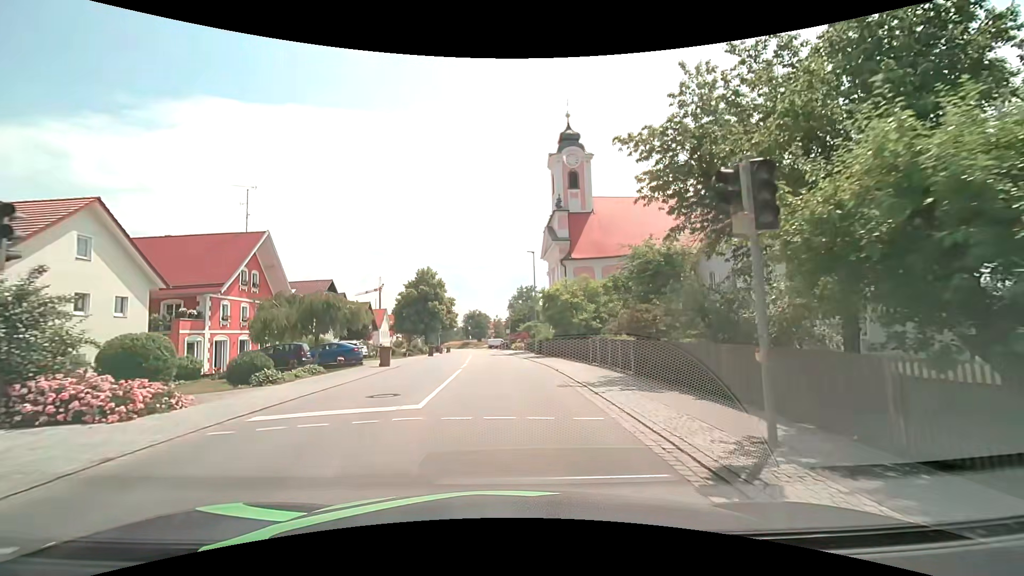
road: secondary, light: Day
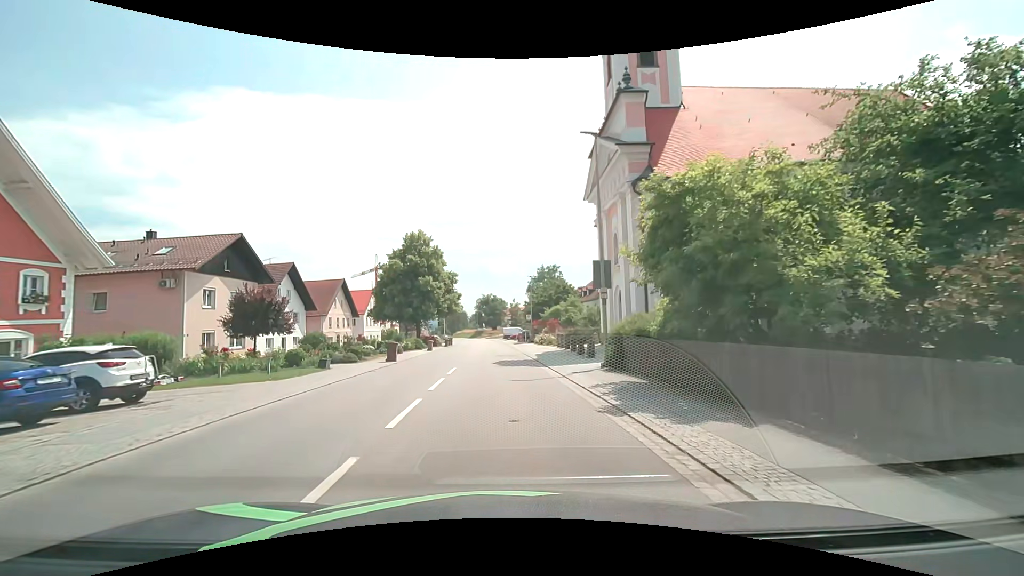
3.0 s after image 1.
(-0.5, +23.1) m; -2°
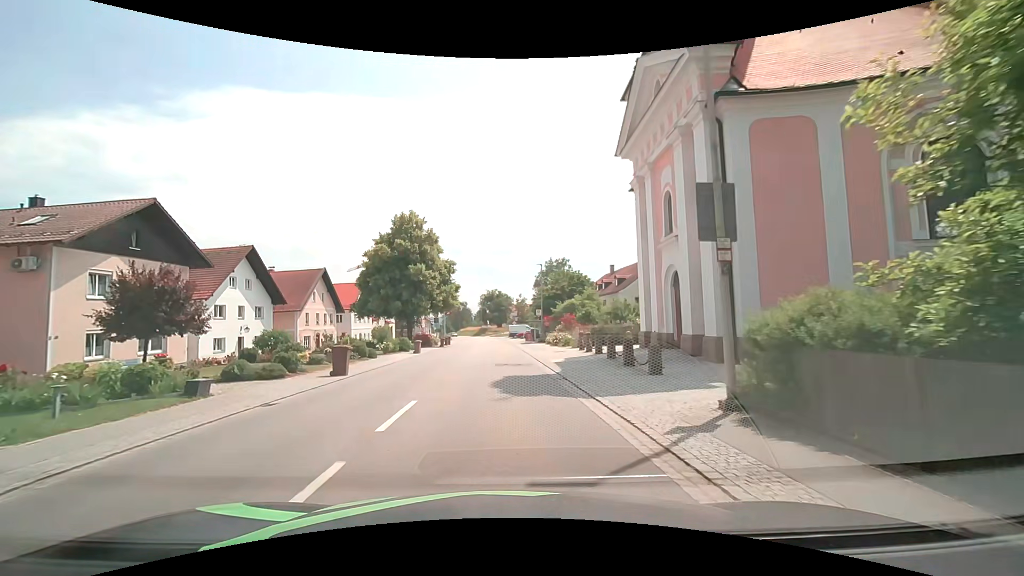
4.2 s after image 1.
(-0.1, +9.2) m; 0°
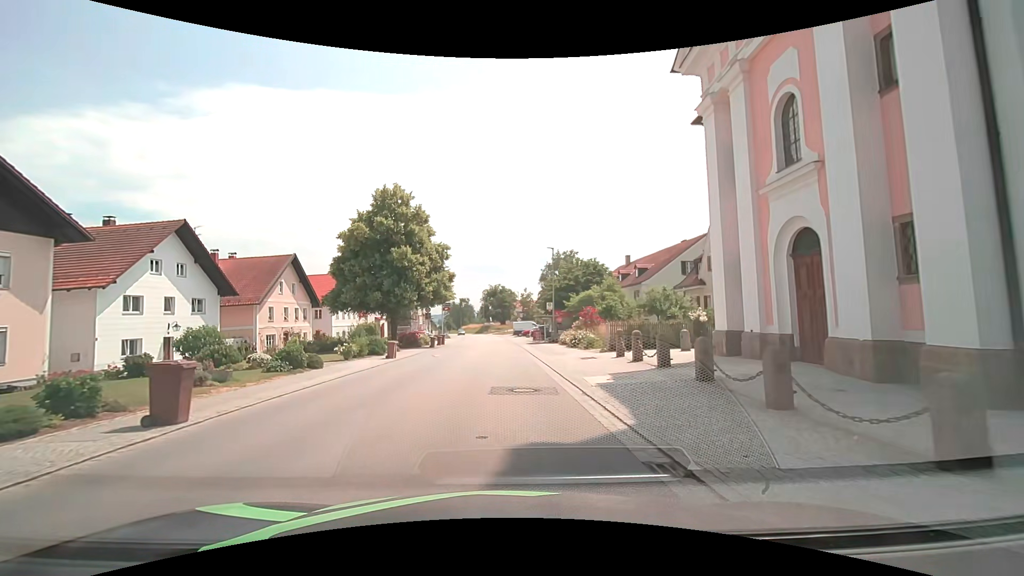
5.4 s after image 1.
(-0.1, +9.3) m; -1°
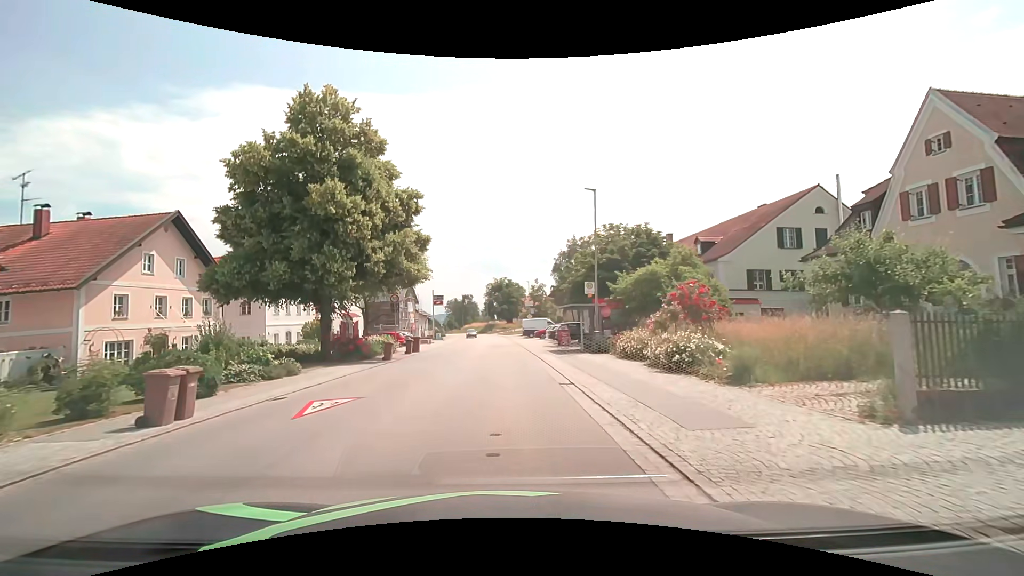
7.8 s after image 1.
(0.0, +18.3) m; -1°
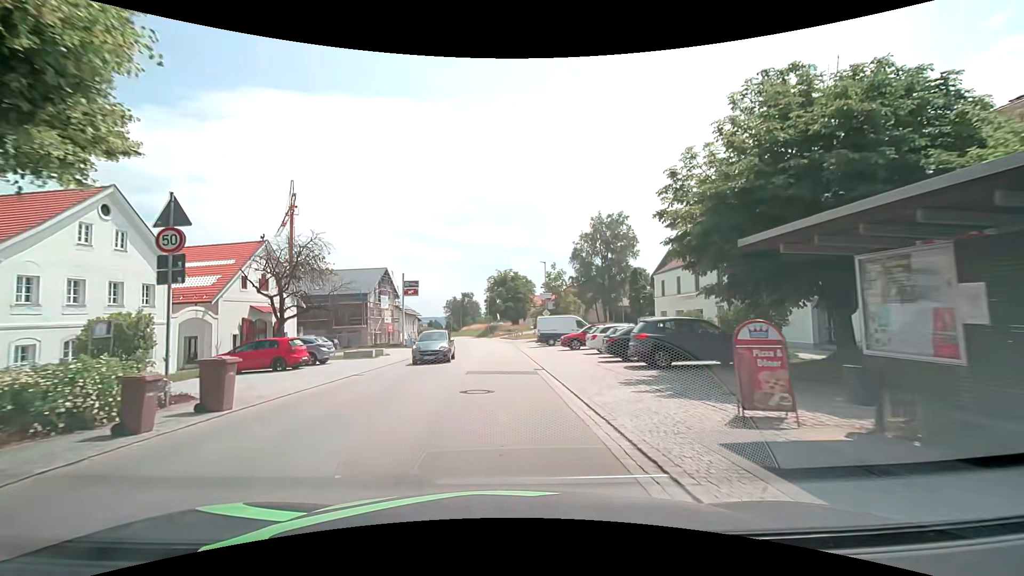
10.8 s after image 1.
(+0.2, +23.6) m; 0°
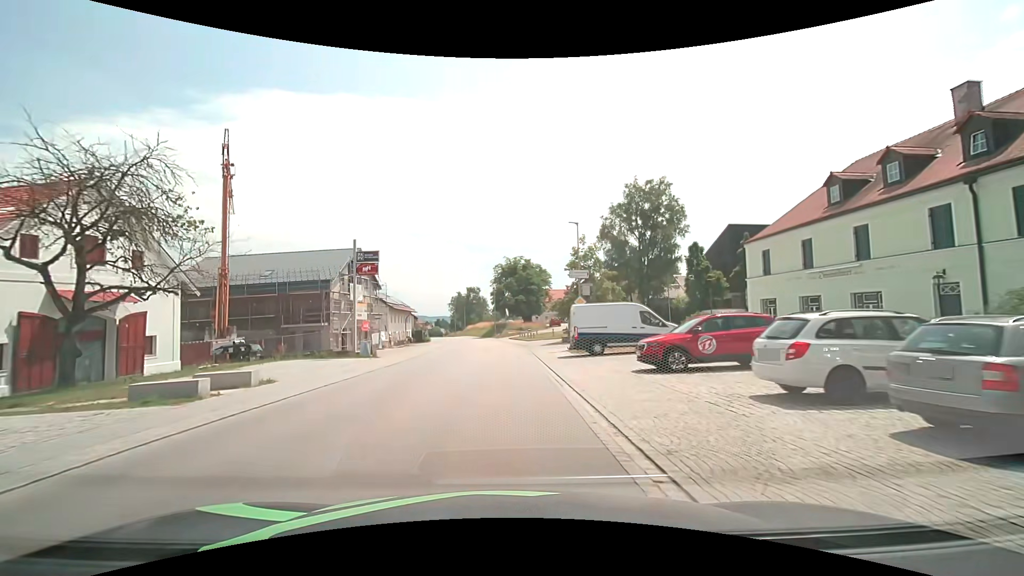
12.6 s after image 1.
(-0.2, +18.1) m; -1°
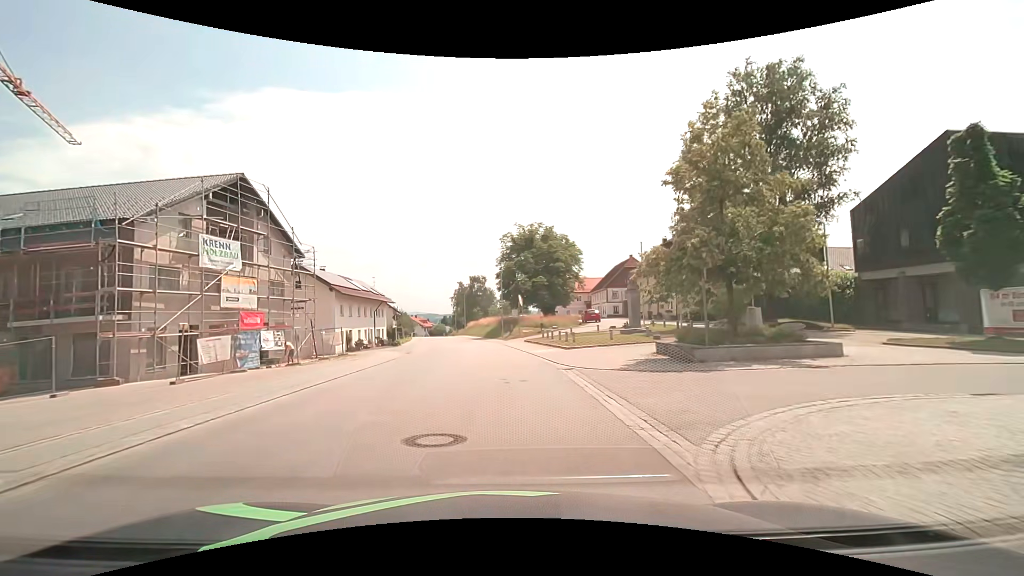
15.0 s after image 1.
(-0.3, +27.8) m; -1°
(0, +10) (0, +20) (-1, +30) (-2, +40) (-3, +50) (-5, +60) (-7, +70) (-9, +79) (-10, +89) (-12, +99) m
